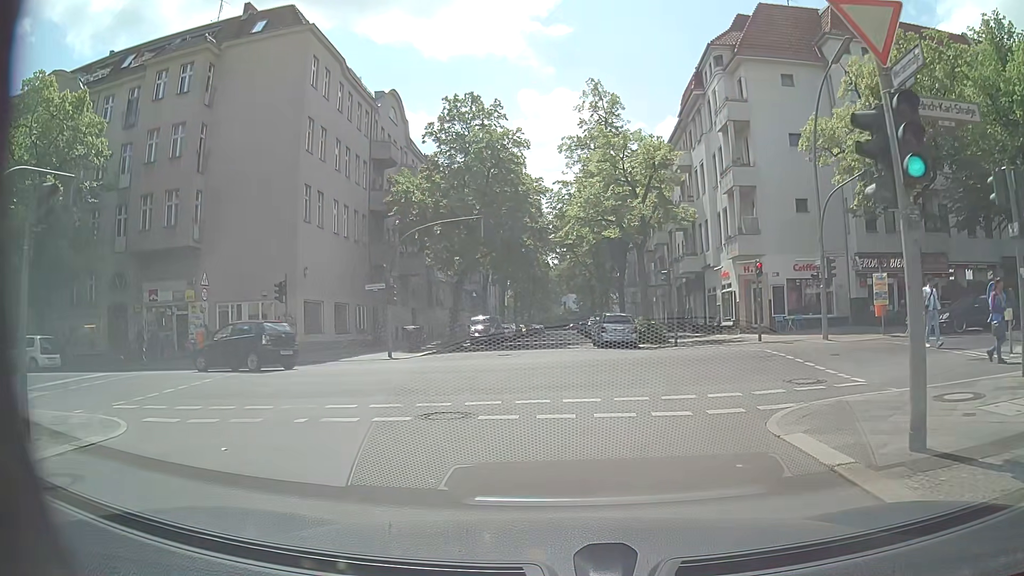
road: residential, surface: asphalt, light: Day
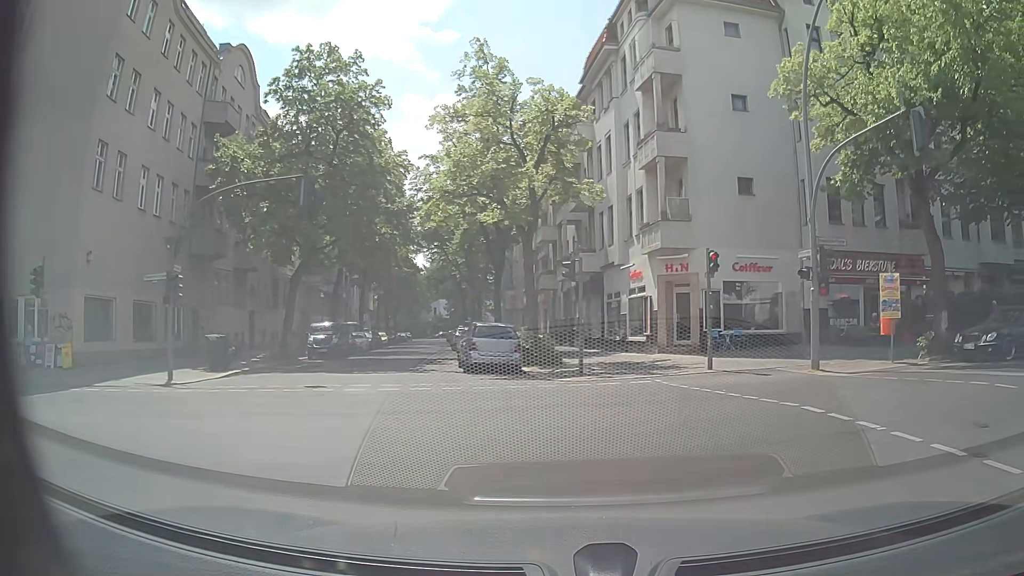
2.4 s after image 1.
(+0.5, +9.3) m; +10°
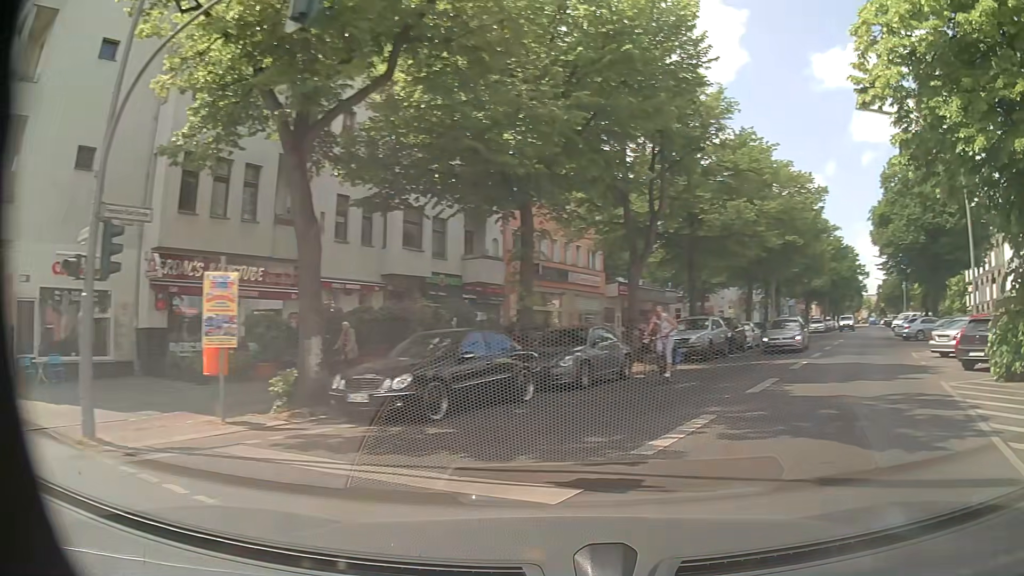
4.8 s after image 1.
(+3.4, +7.2) m; +52°
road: secondary
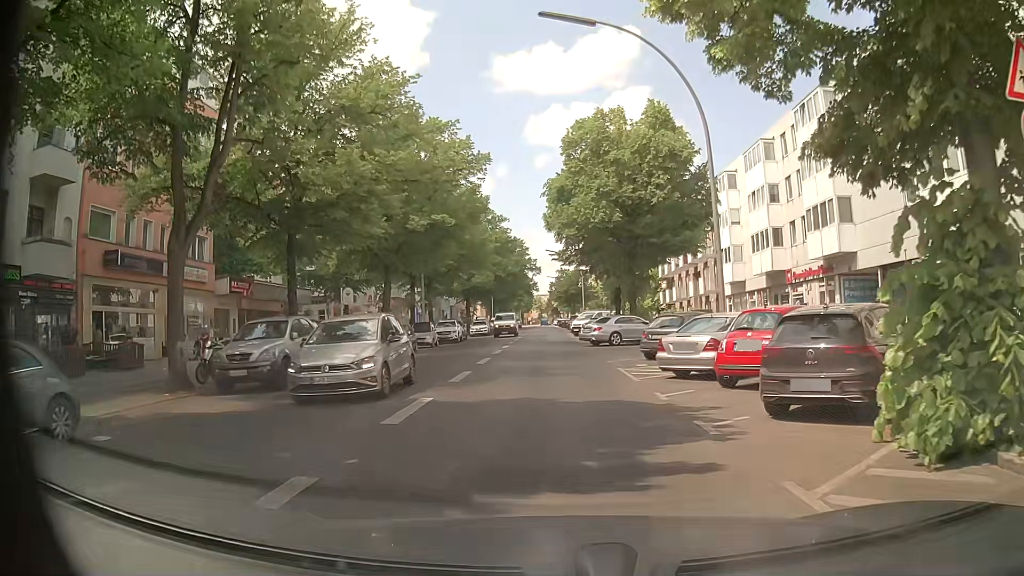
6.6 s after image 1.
(+3.7, +9.4) m; +29°
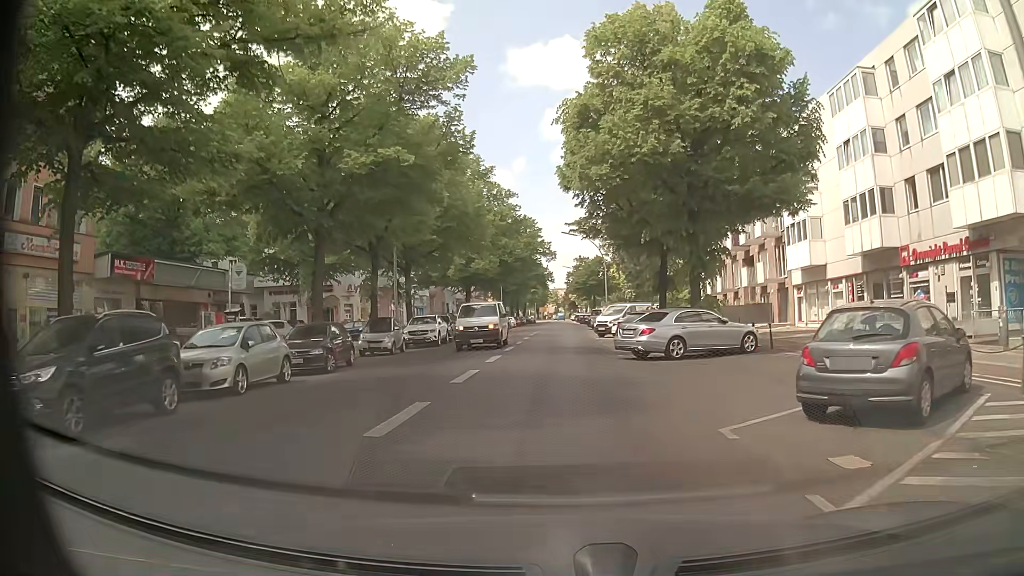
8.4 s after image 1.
(+0.2, +13.4) m; +1°
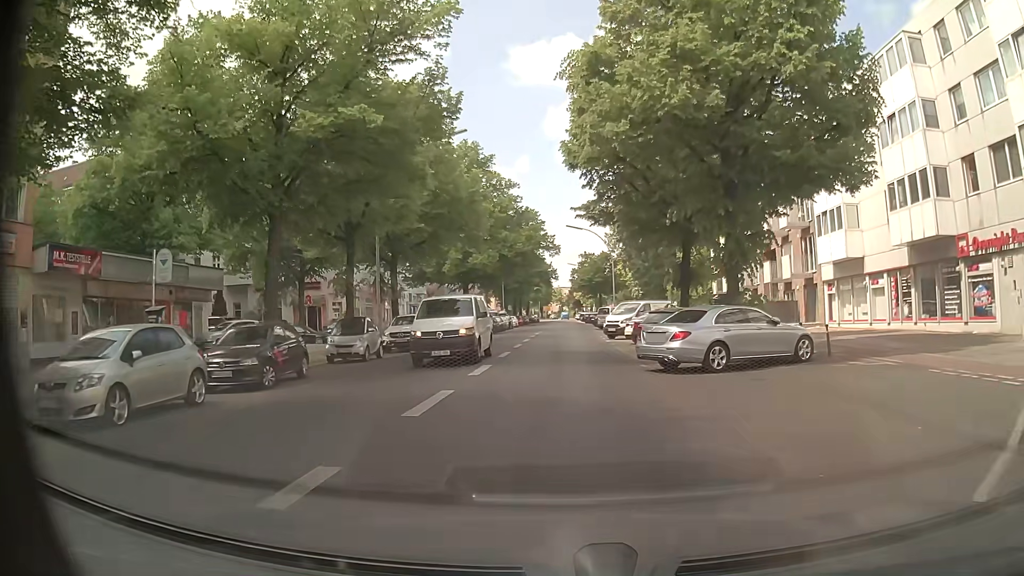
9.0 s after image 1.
(0.0, +4.5) m; -1°
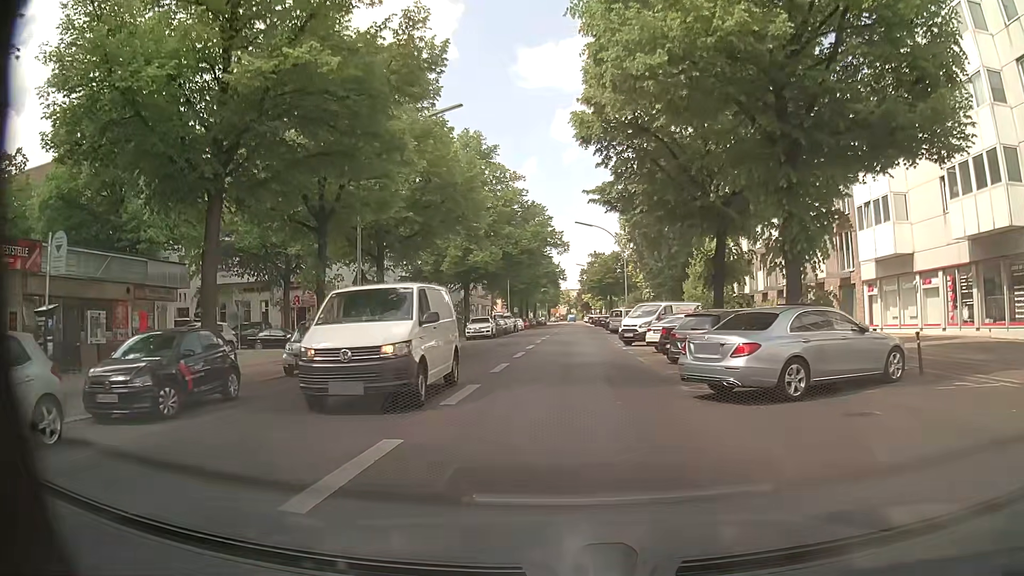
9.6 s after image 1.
(-0.1, +4.5) m; -2°
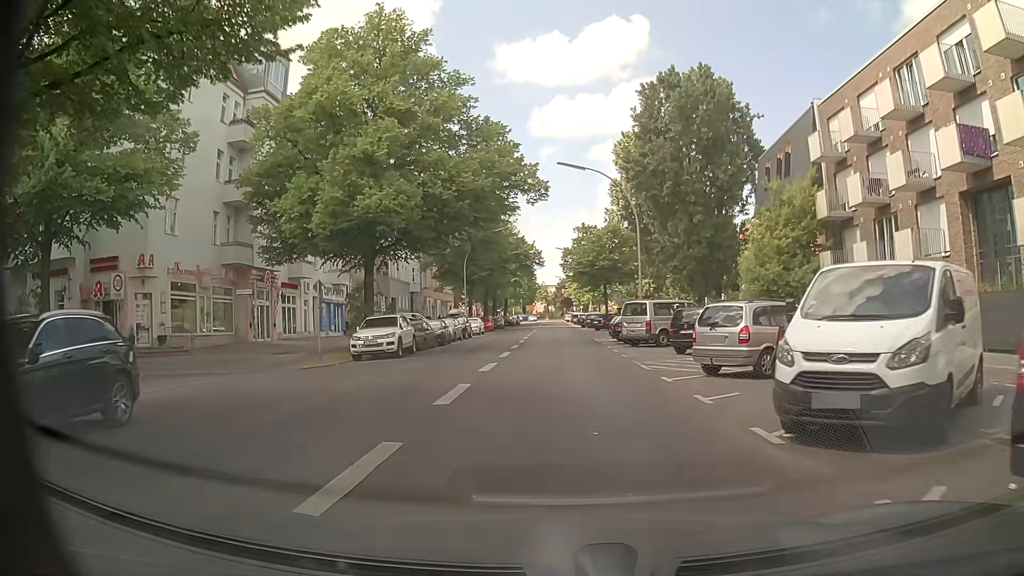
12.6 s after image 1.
(+0.7, +24.4) m; +3°
(0, +10) (0, +20) (0, +30) (0, +40) (0, +50) (0, +60) (0, +70) (0, +80) (-1, +90) (-1, +100) m
